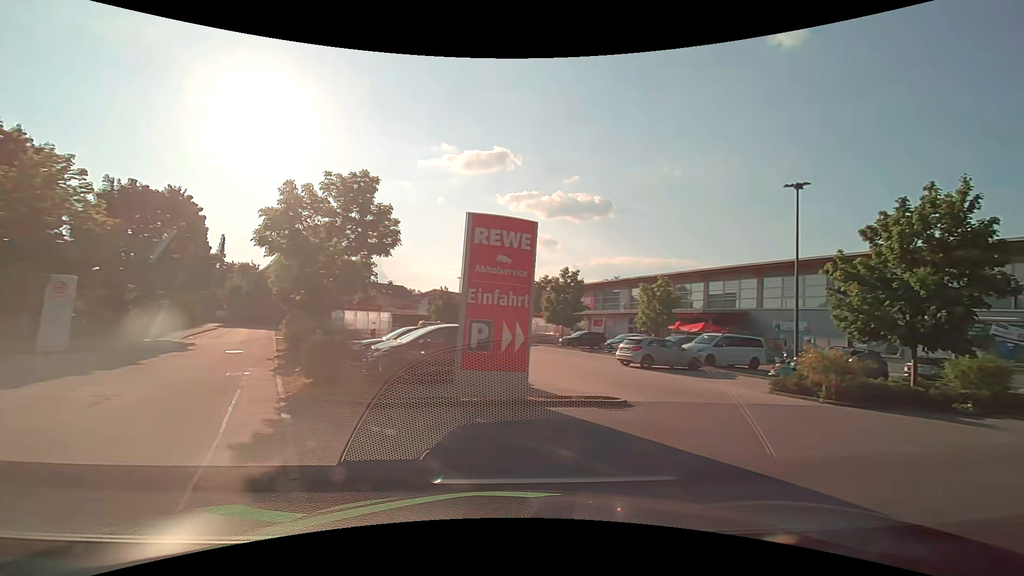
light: Day
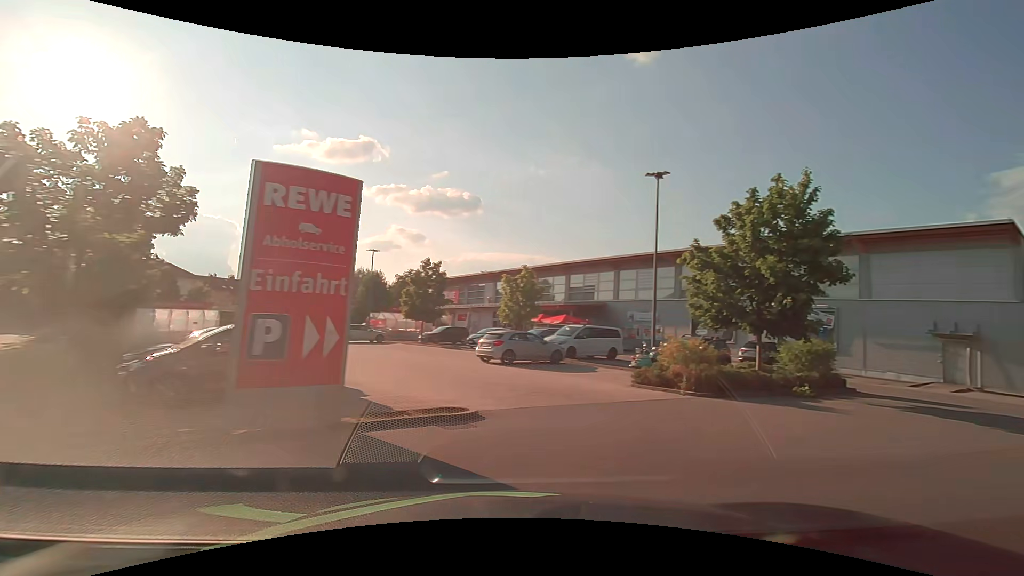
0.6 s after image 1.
(+0.3, +2.4) m; +15°
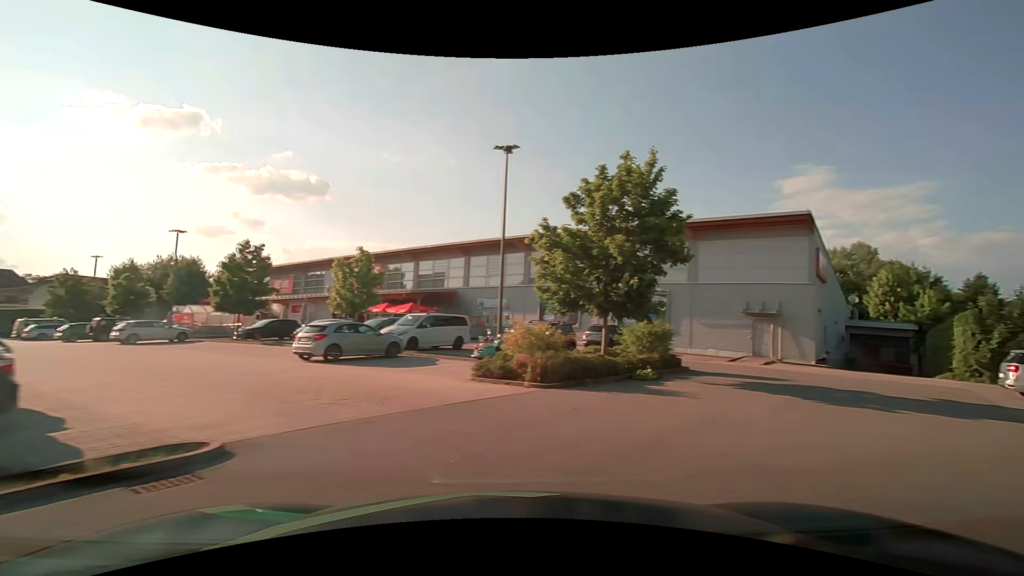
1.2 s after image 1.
(+0.4, +2.4) m; +18°
